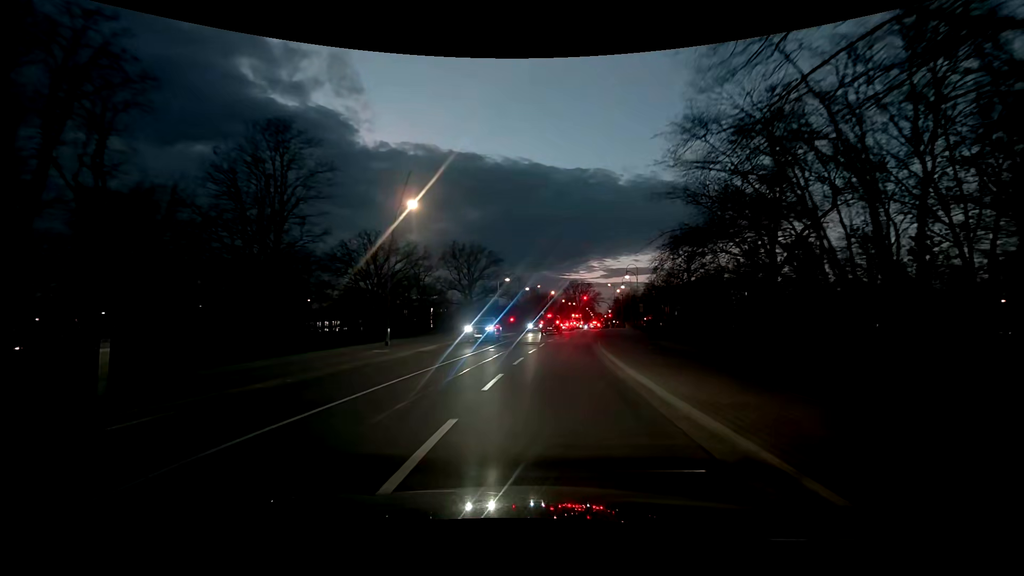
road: tertiary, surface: asphalt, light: Dusk
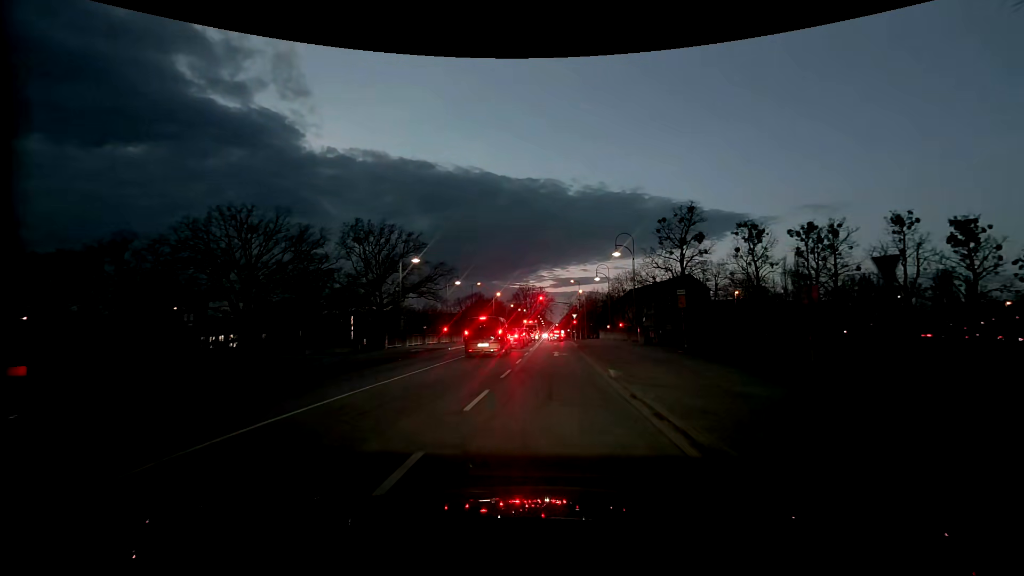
(+1.8, +30.9) m; +6°
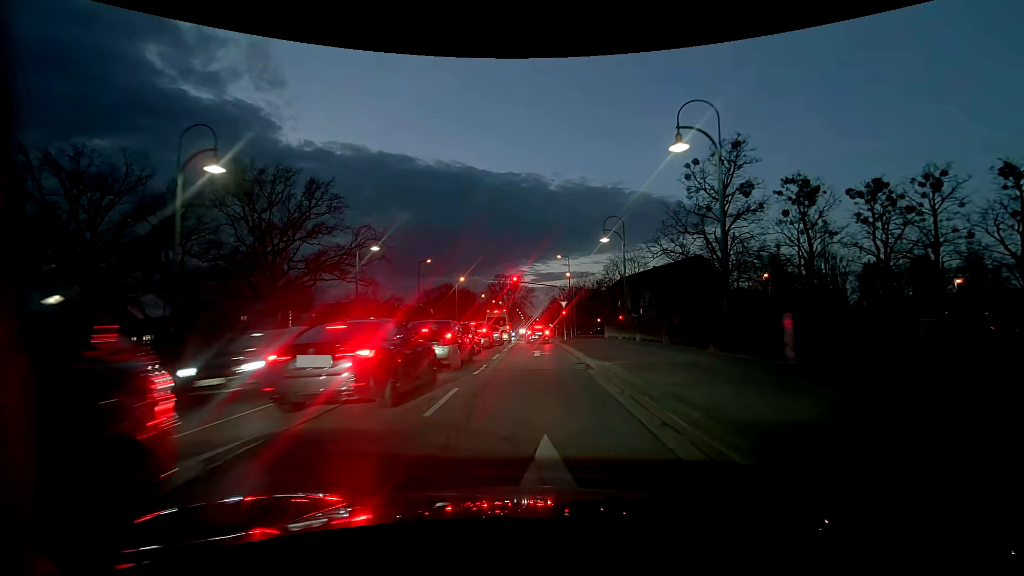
(+0.6, +25.0) m; +1°
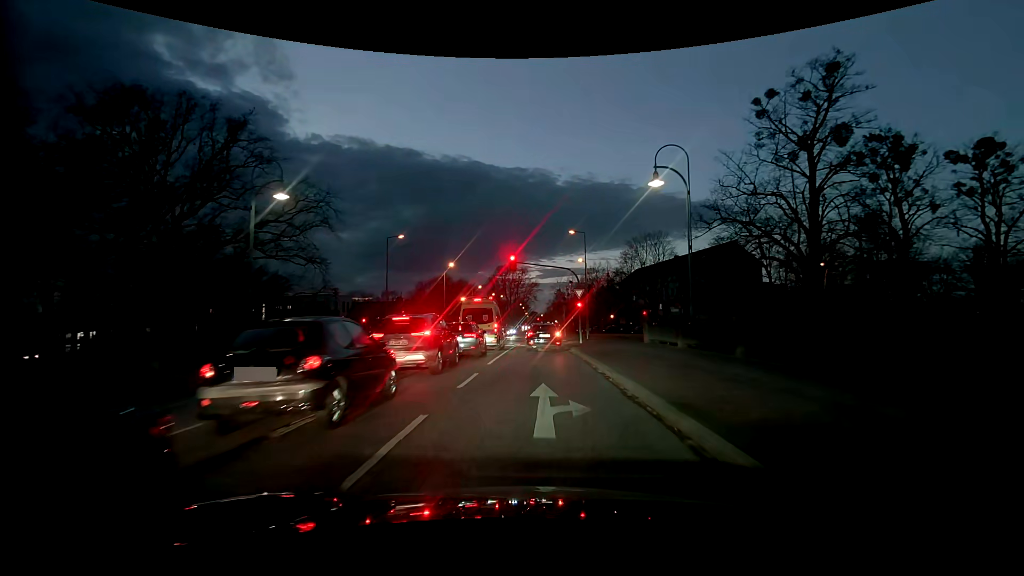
(+0.1, +14.8) m; +1°
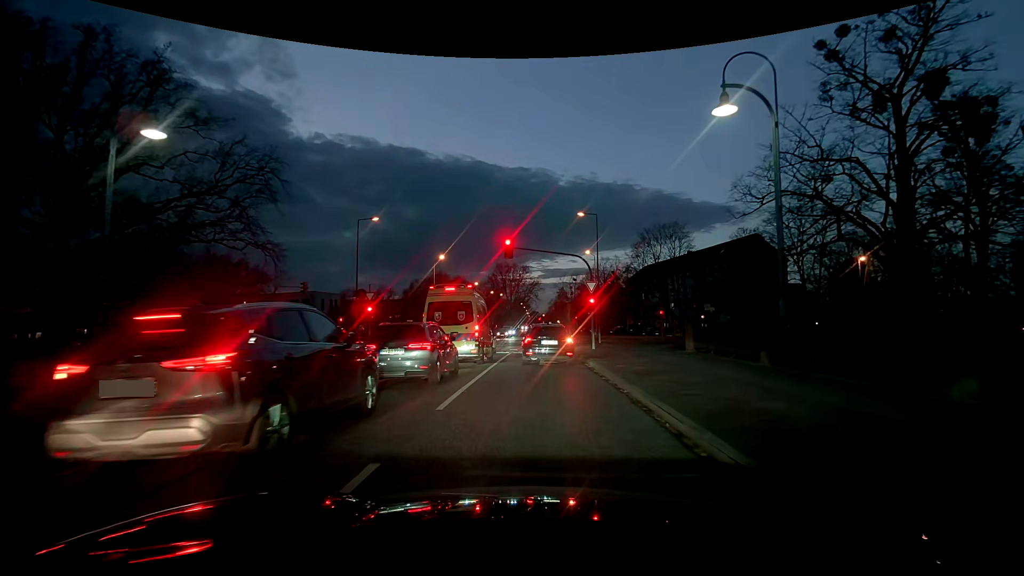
(-0.1, +8.0) m; 0°
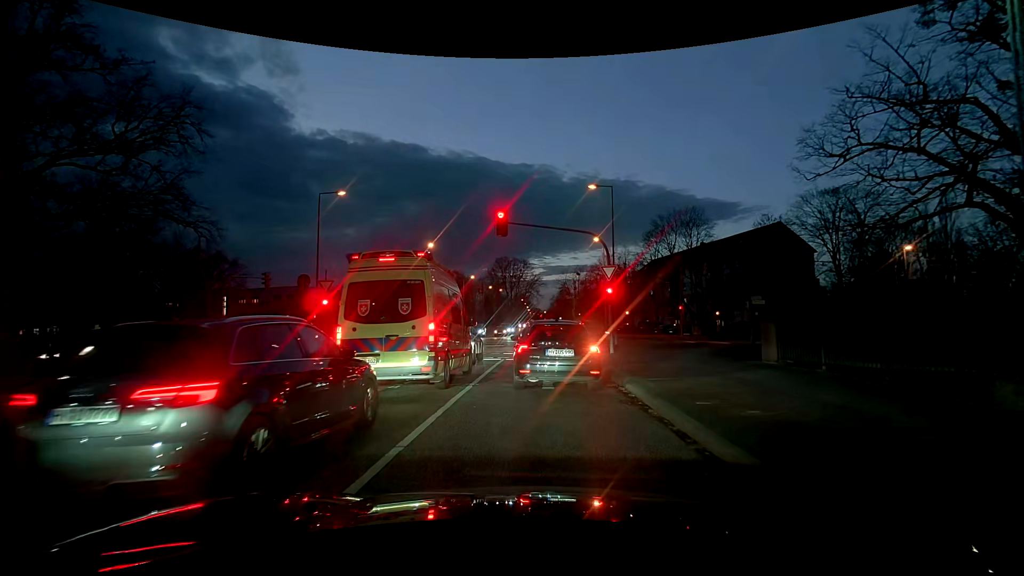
(-0.2, +7.0) m; -1°
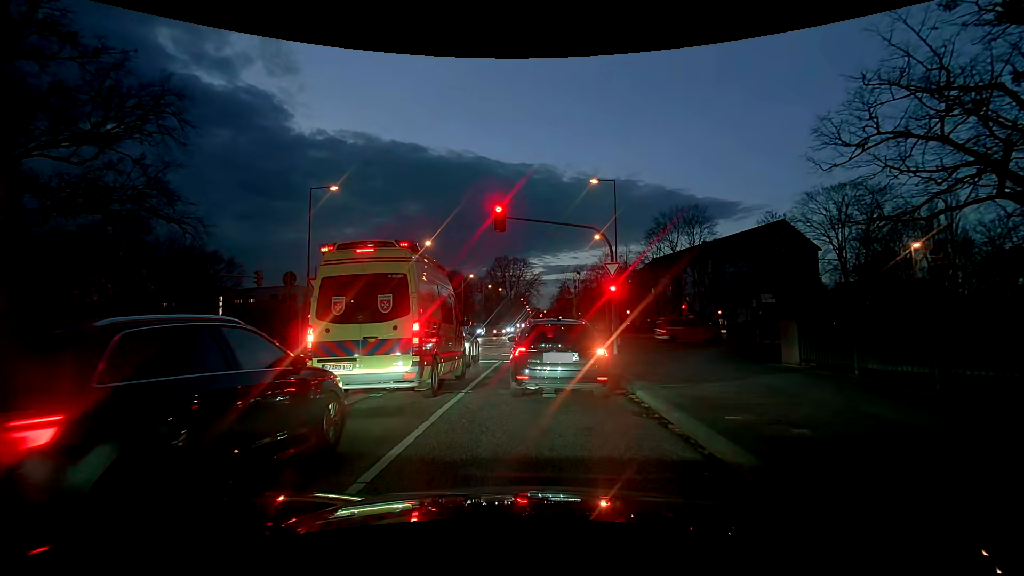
(0.0, +1.1) m; +2°
